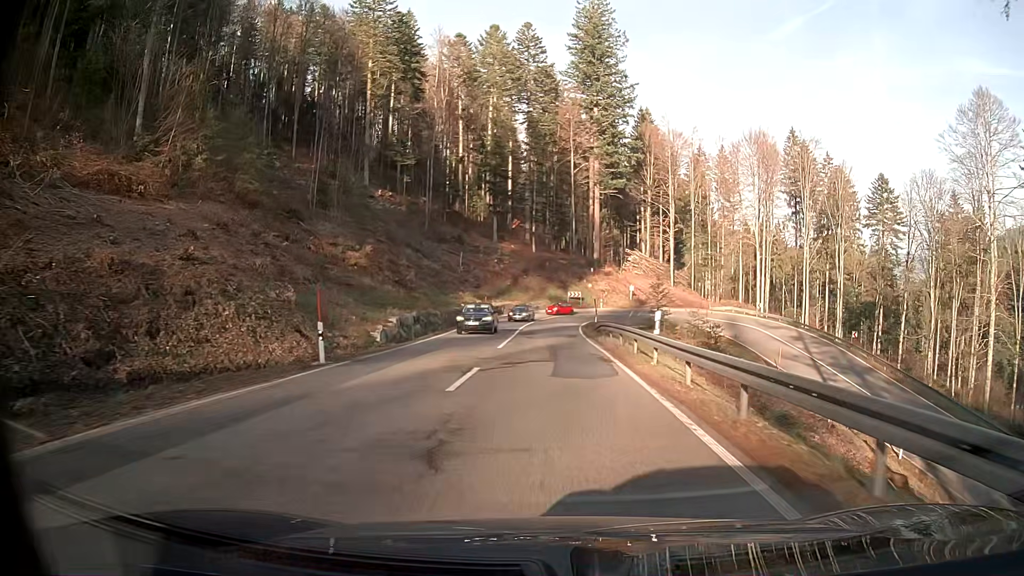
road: secondary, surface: asphalt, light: Day
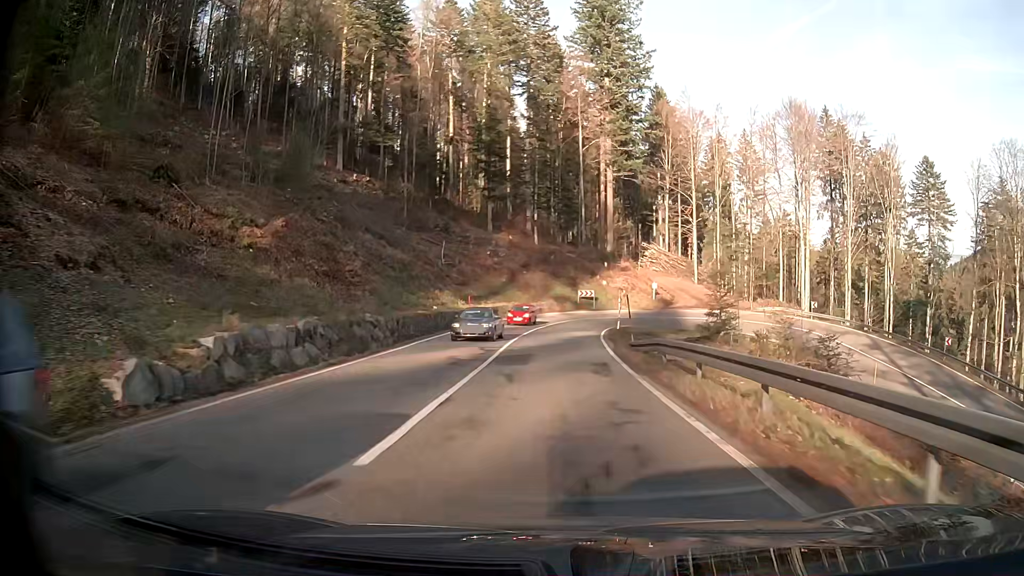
(-0.1, +16.5) m; 0°
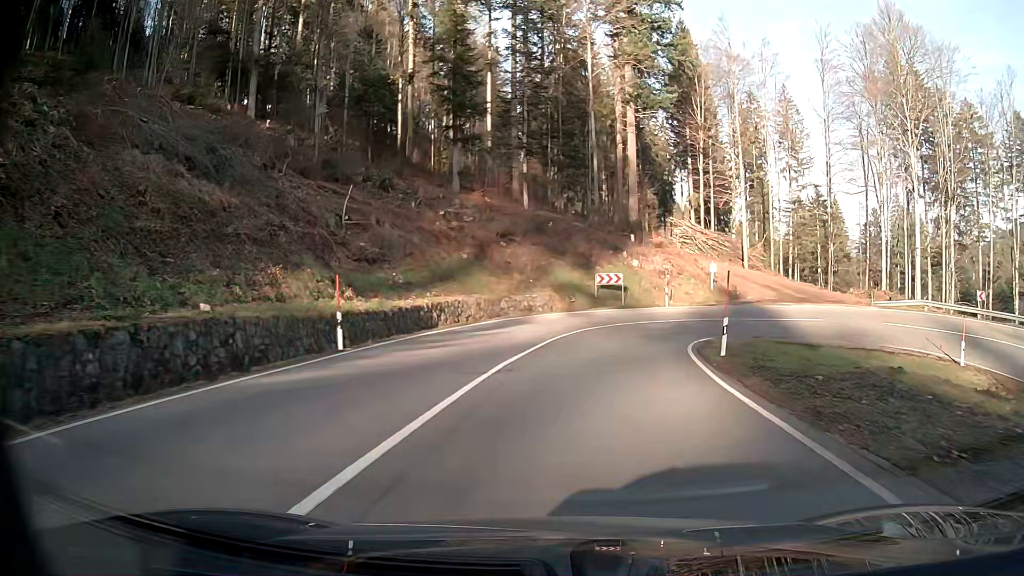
(-0.1, +29.0) m; 0°
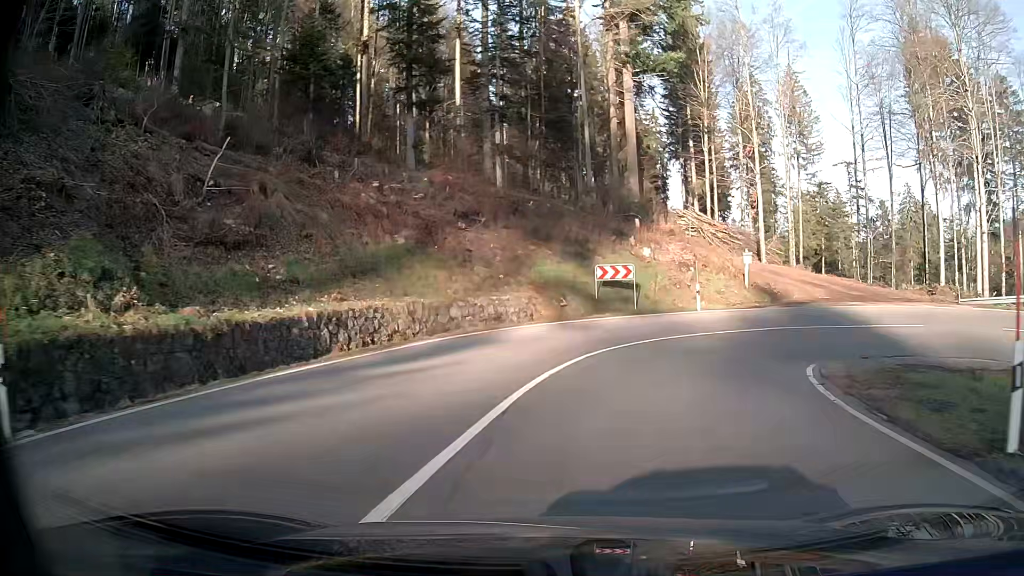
(+0.2, +12.5) m; +4°
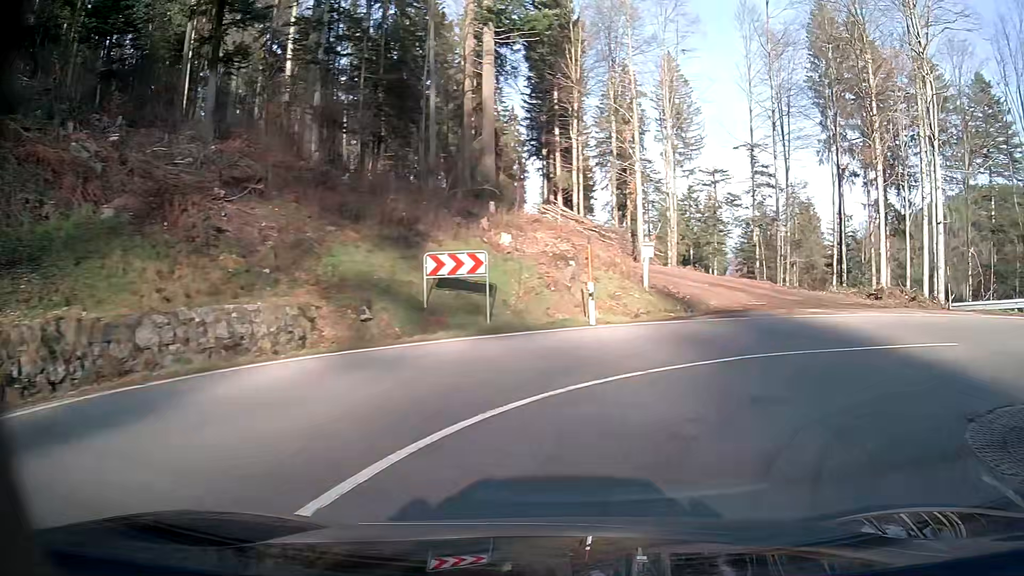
(+1.3, +10.7) m; +19°
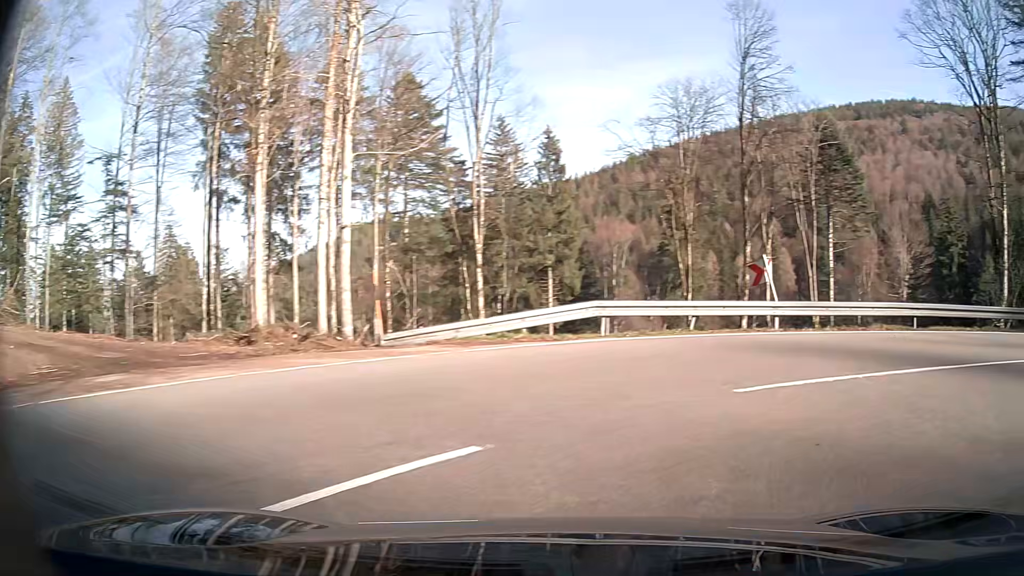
(+4.9, +10.8) m; +56°
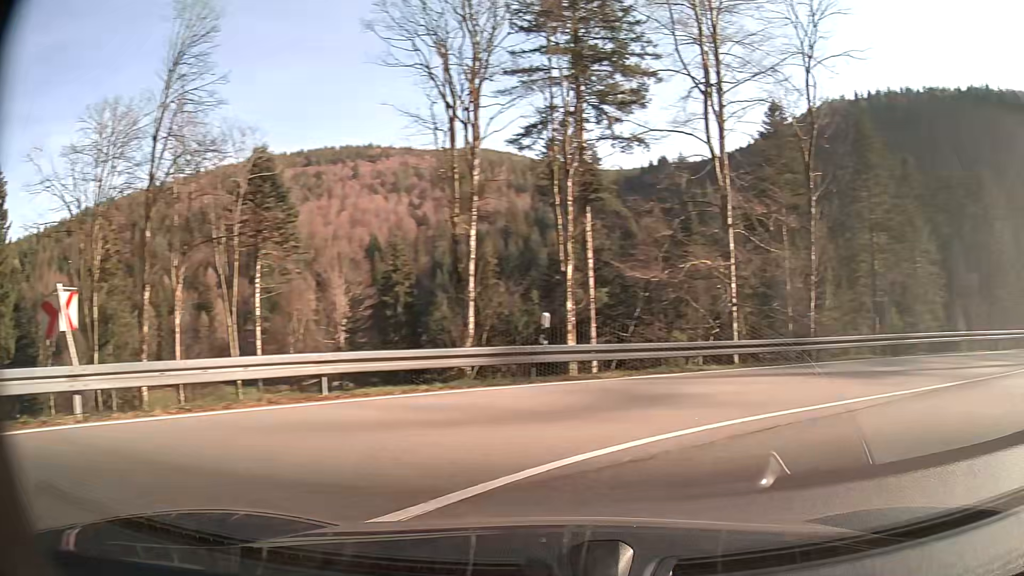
(+2.8, +6.6) m; +48°
(+4, +9) (+12, +15) (+20, +21) (+28, +28) (+35, +34) (+43, +40) (+50, +47) (+57, +55) (+64, +62) (+70, +70) m
